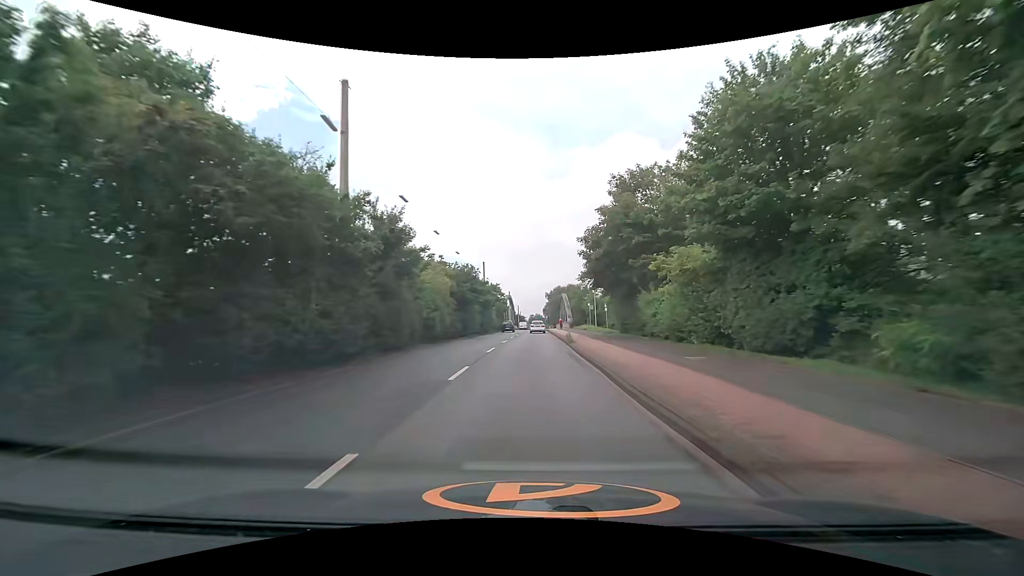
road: secondary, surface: asphalt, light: Day
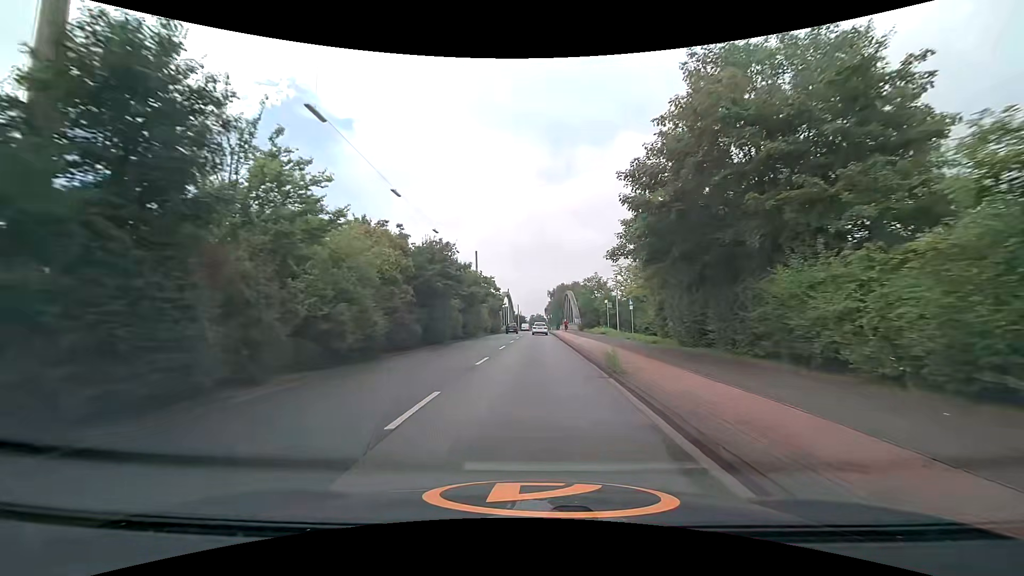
(+0.1, +14.1) m; +1°
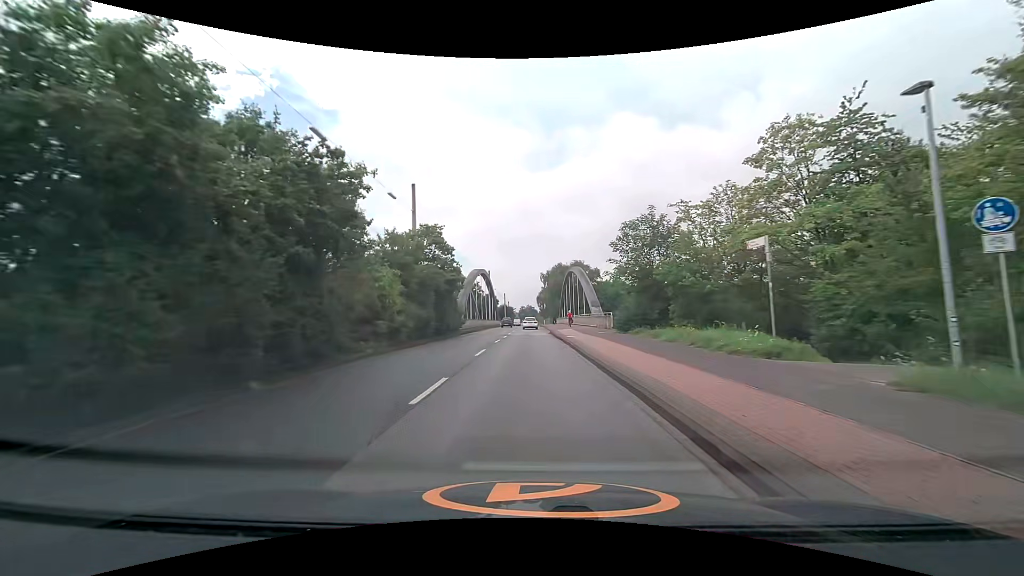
(+0.4, +34.7) m; +1°
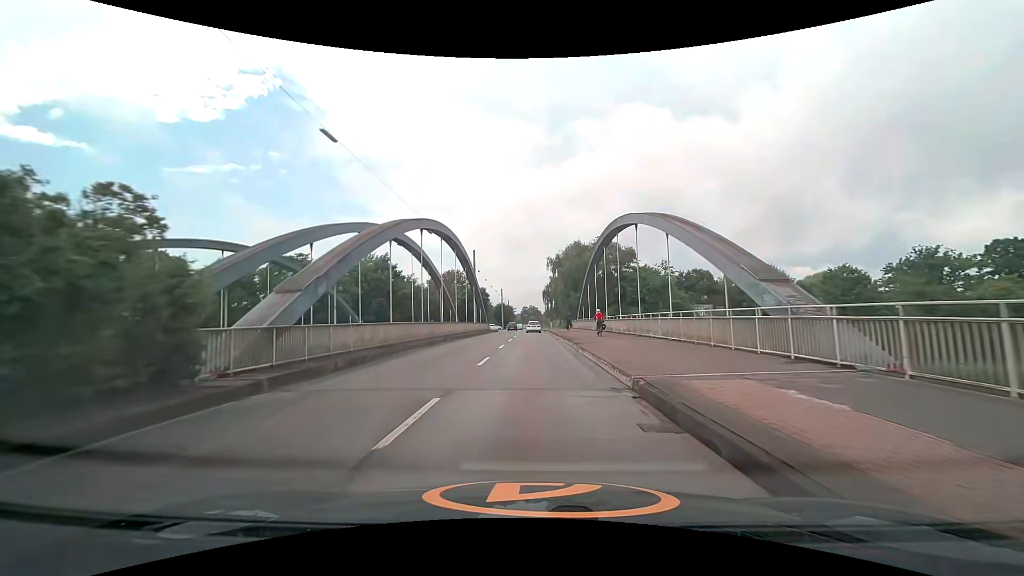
(-0.1, +34.9) m; 0°
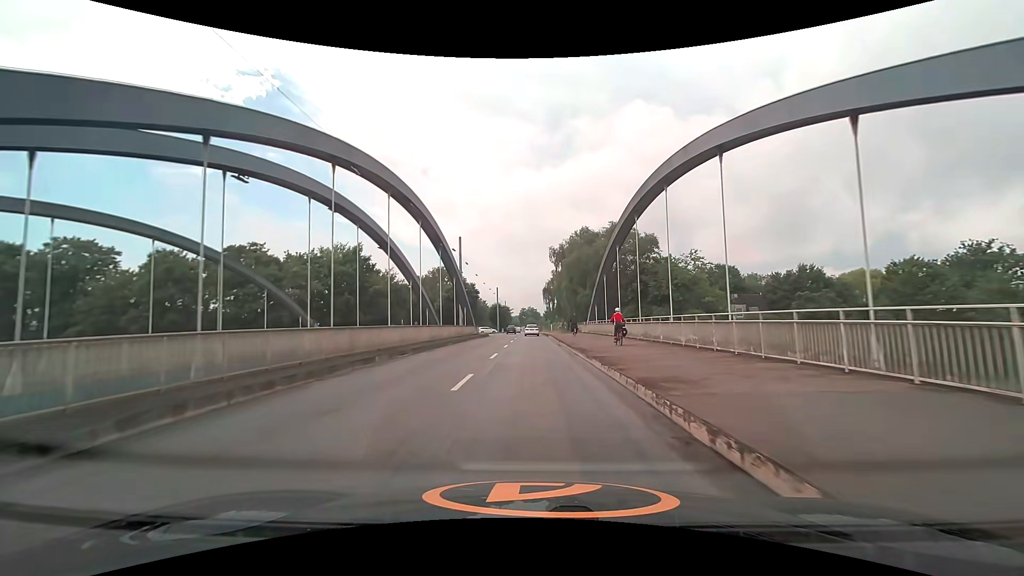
(-0.1, +13.9) m; 0°
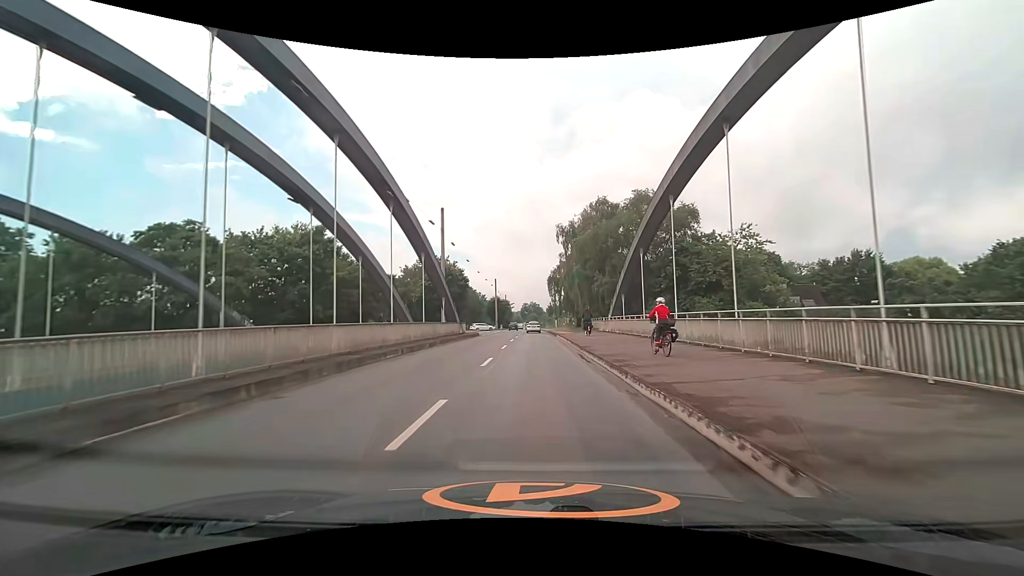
(0.0, +13.8) m; 0°
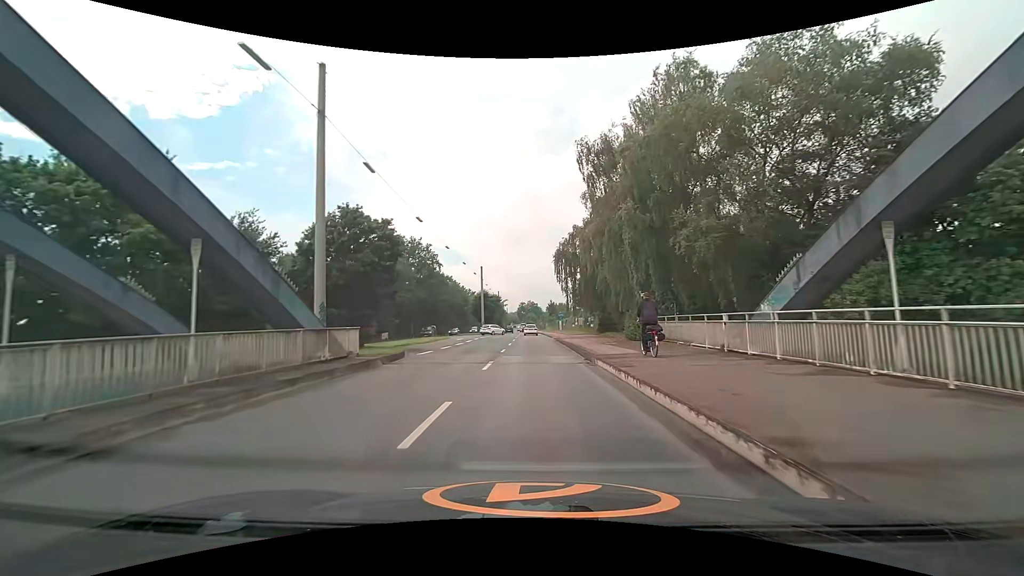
(-0.2, +27.7) m; 0°
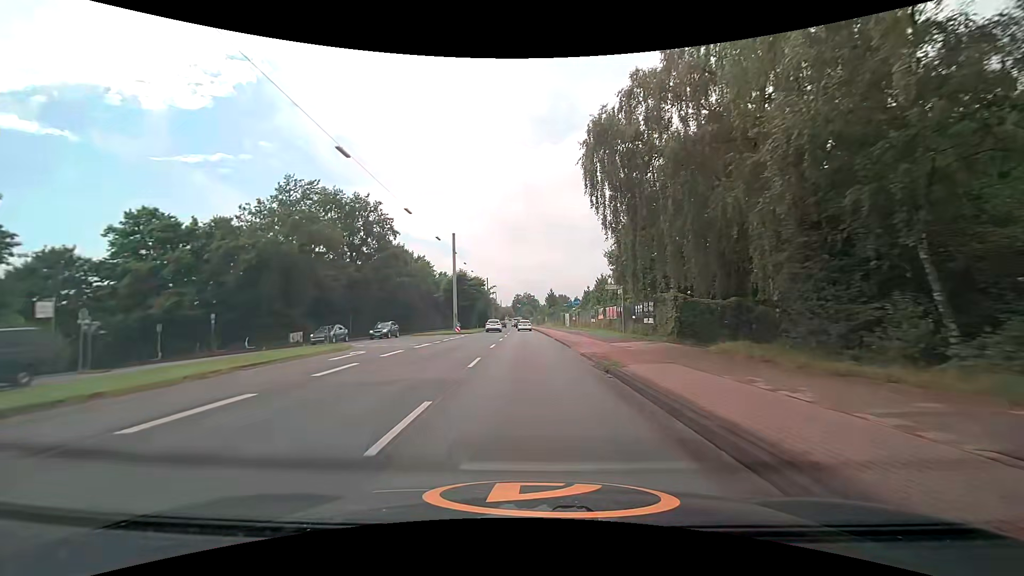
(+0.1, +28.0) m; 0°
(0, +10) (0, +20) (0, +30) (0, +40) (0, +50) (-1, +60) (-1, +70) (-1, +80) (-2, +90) (-2, +100) m
